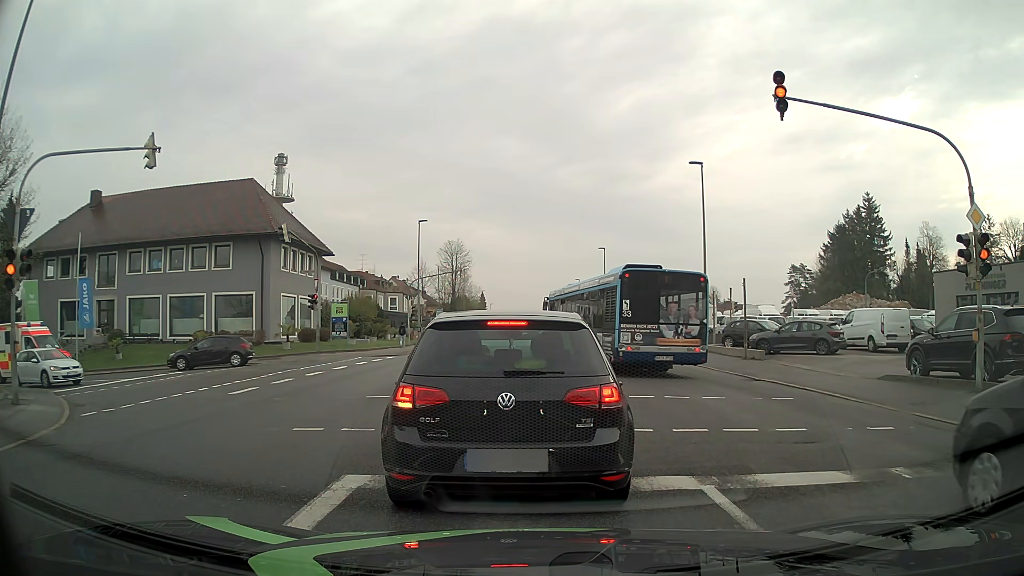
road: tertiary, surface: asphalt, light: Day
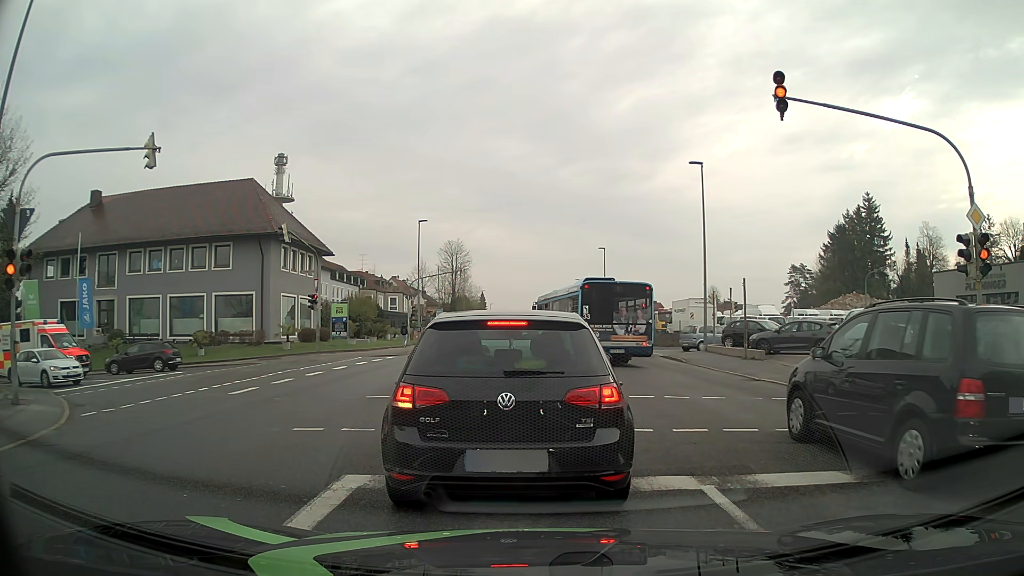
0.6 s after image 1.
(0.0, 0.0) m; 0°
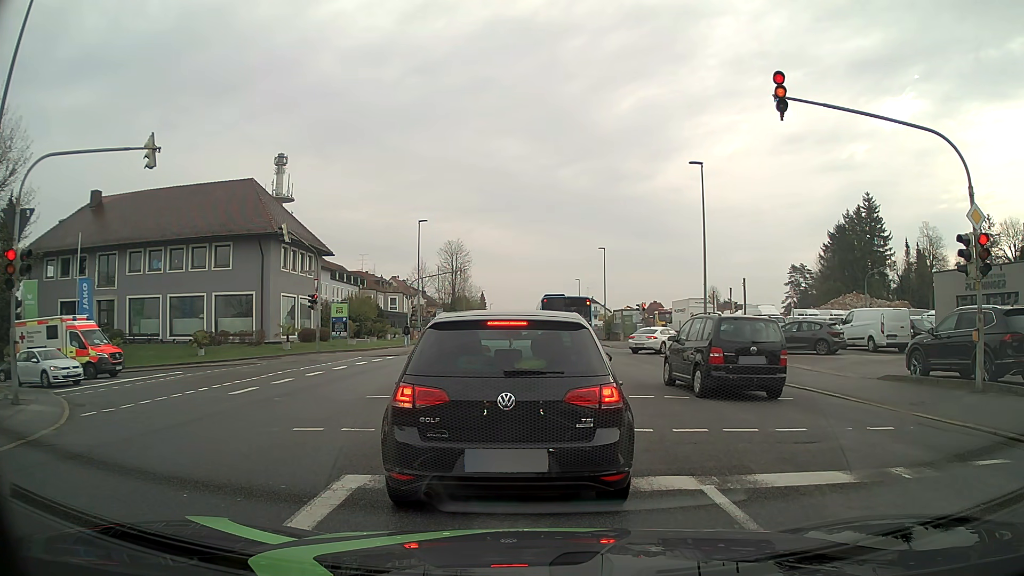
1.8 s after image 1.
(0.0, 0.0) m; 0°
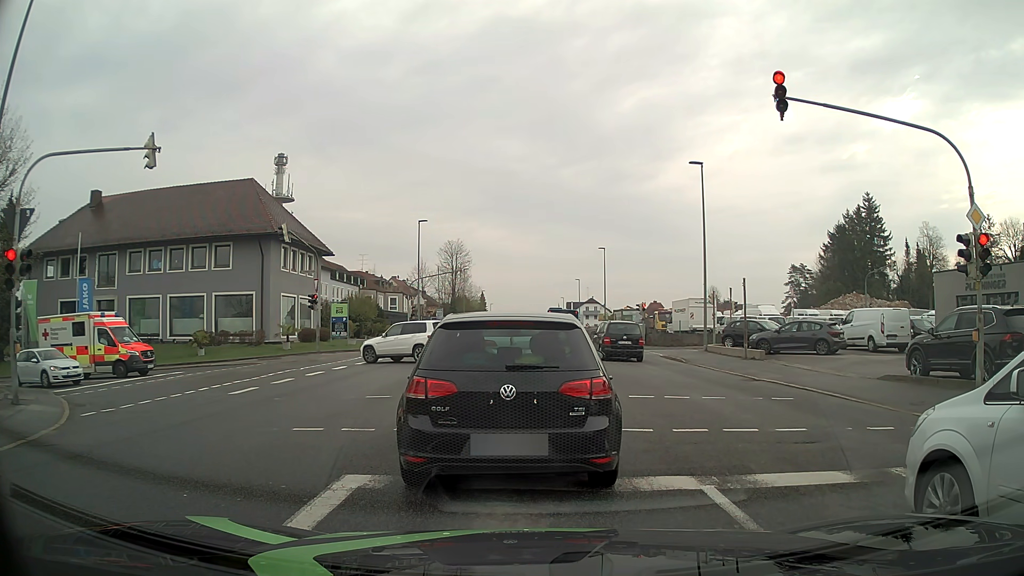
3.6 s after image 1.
(0.0, 0.0) m; 0°
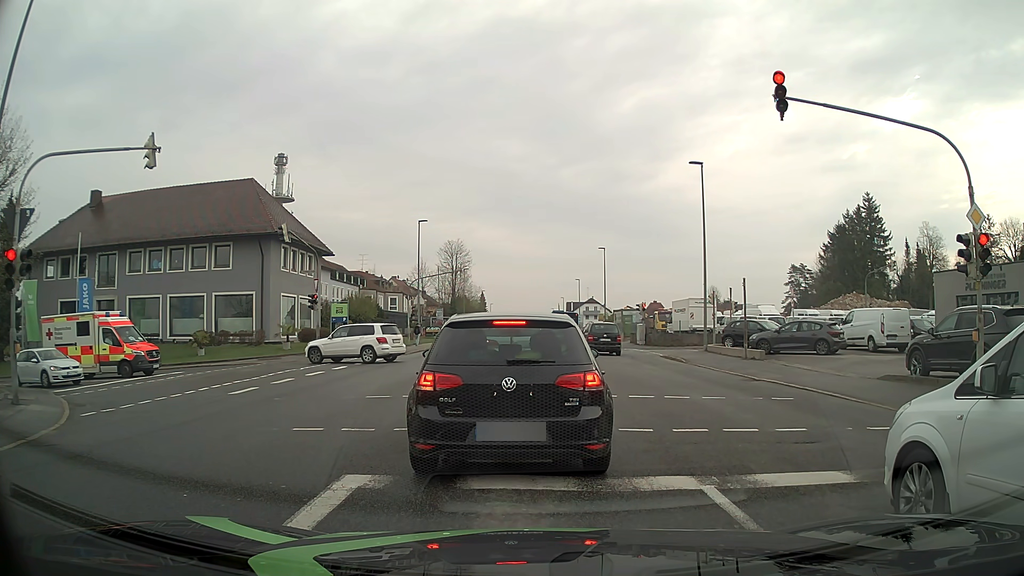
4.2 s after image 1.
(0.0, 0.0) m; 0°
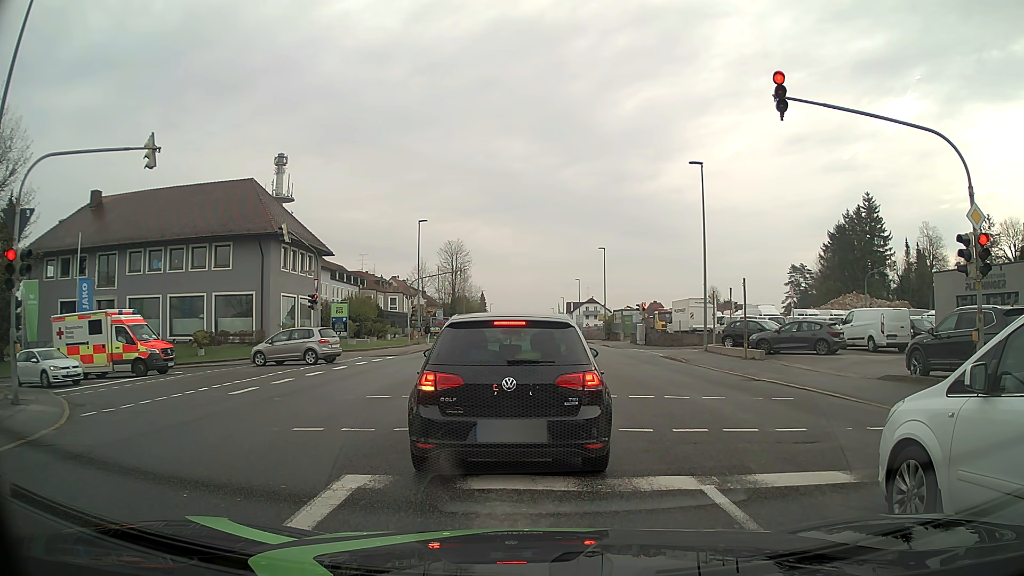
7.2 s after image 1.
(0.0, 0.0) m; 0°
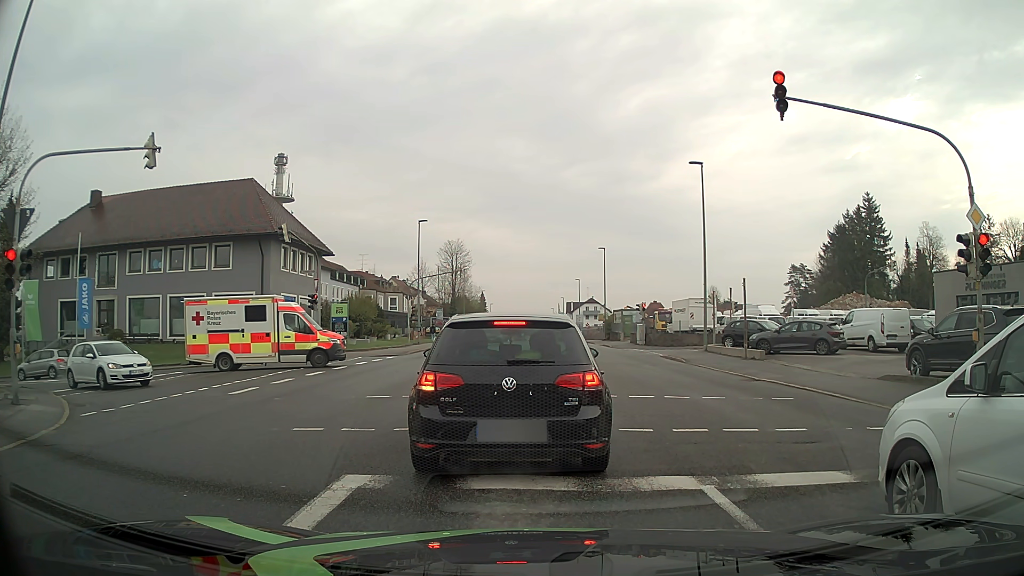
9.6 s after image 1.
(0.0, 0.0) m; 0°
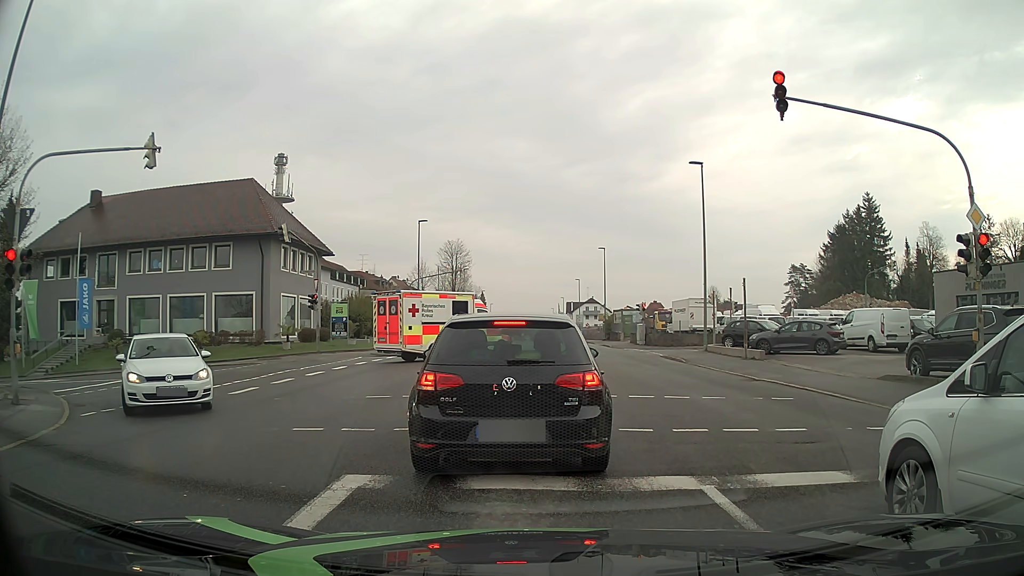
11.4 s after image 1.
(0.0, 0.0) m; 0°
